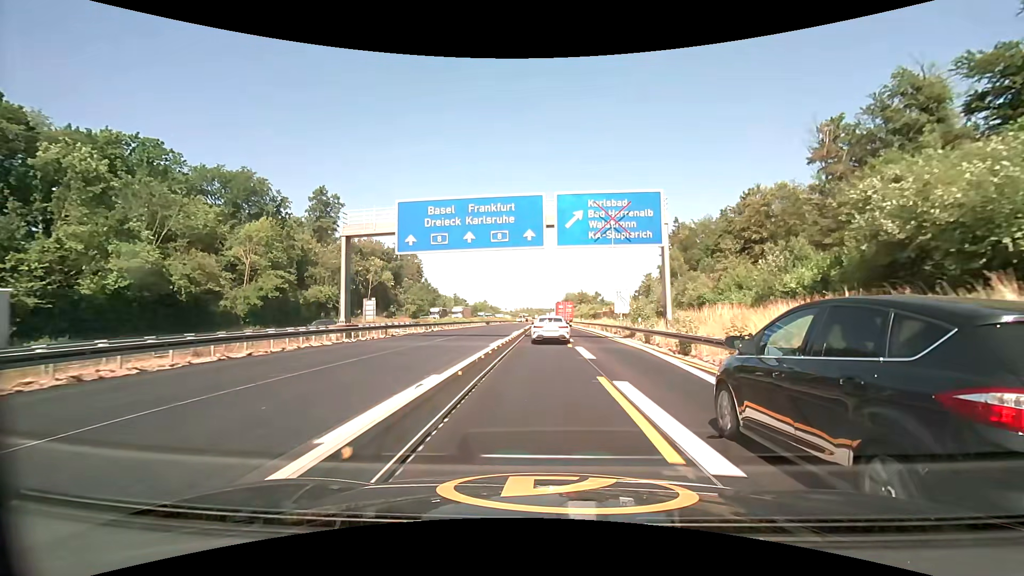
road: motorway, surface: asphalt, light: Day
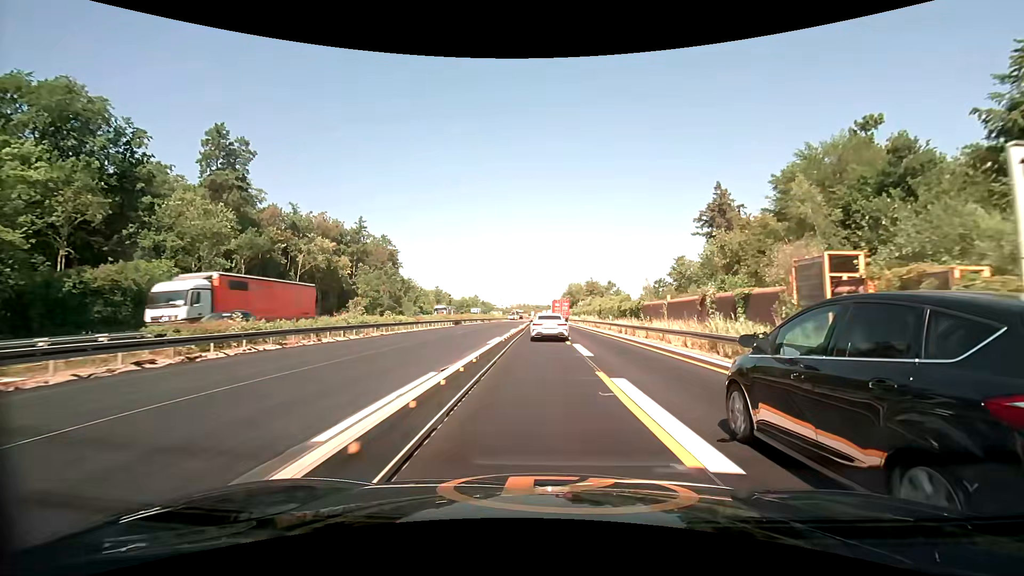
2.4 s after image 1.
(0.0, +36.2) m; 0°
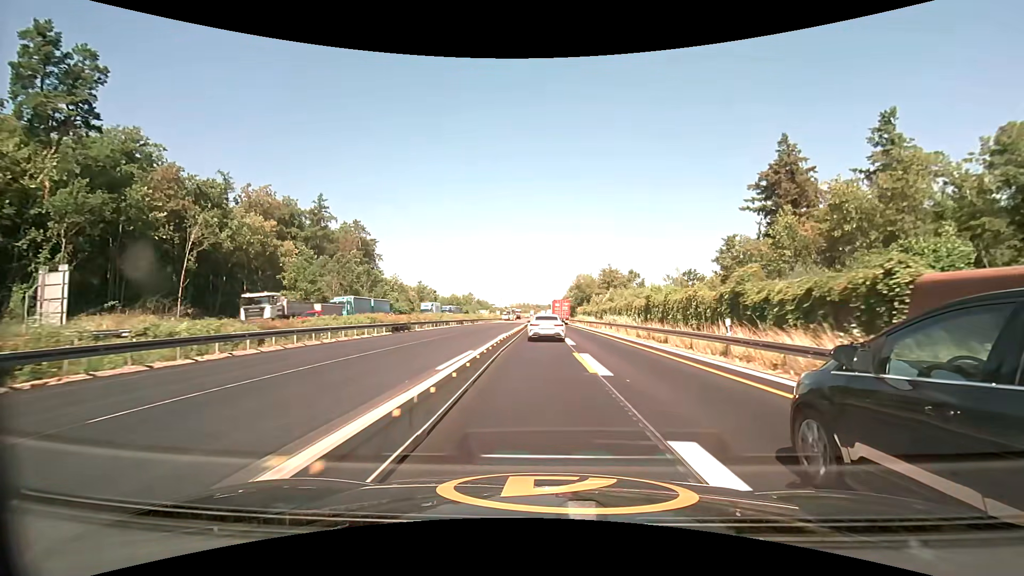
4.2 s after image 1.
(0.0, +29.2) m; 0°
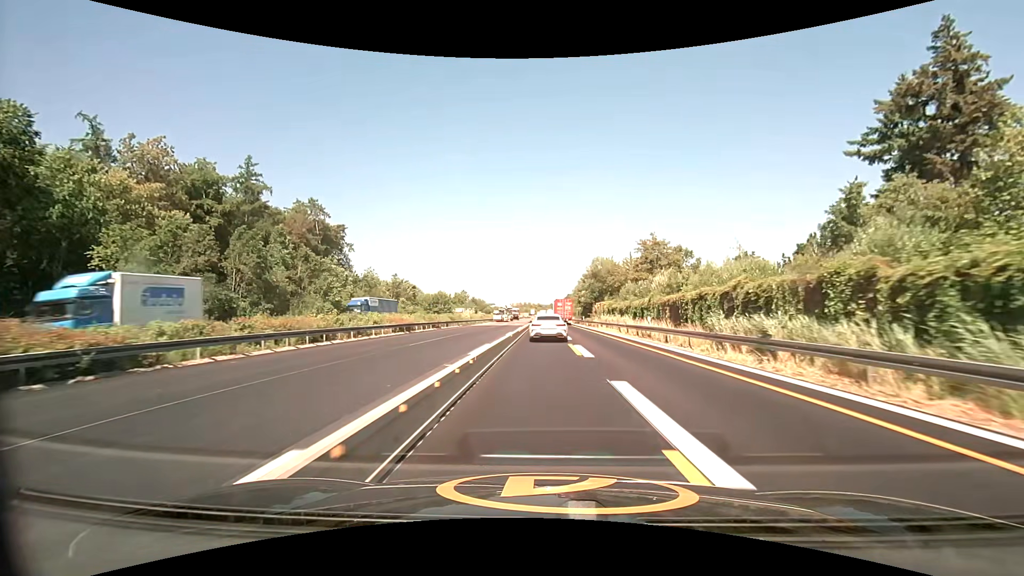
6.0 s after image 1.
(0.0, +31.4) m; 0°
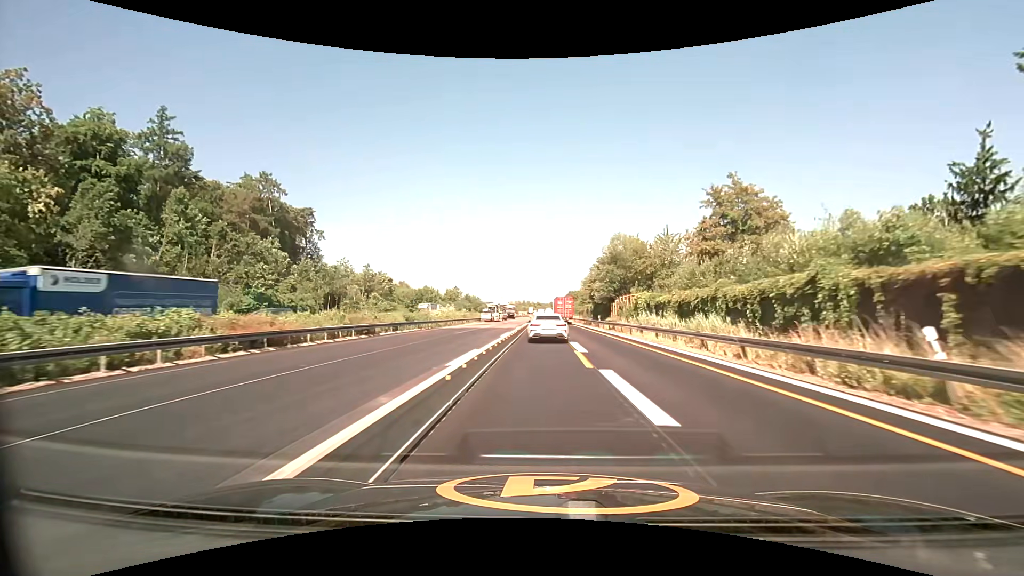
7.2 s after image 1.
(0.0, +22.0) m; 0°
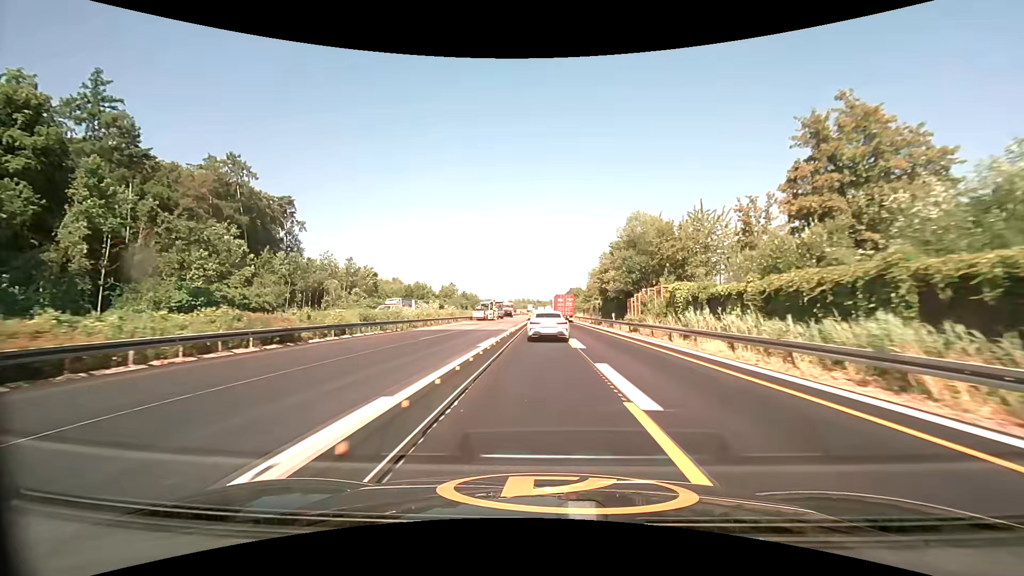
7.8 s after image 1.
(0.0, +11.1) m; 0°
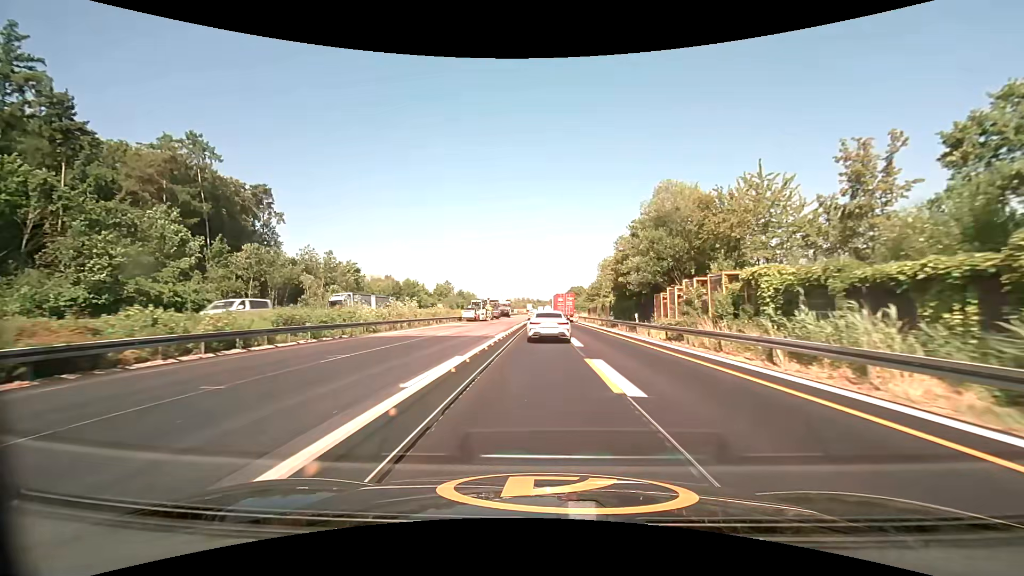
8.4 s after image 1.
(0.0, +10.9) m; 0°
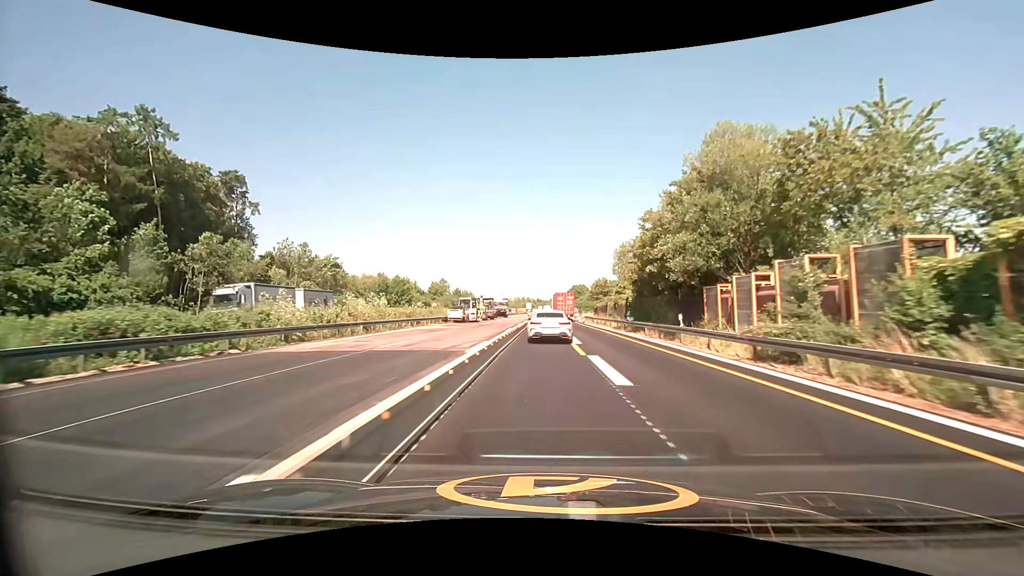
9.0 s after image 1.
(0.0, +10.6) m; 0°
(0, +10) (0, +20) (0, +30) (0, +40) (0, +50) (0, +60) (0, +70) (0, +80) (0, +90) (-1, +100) m
